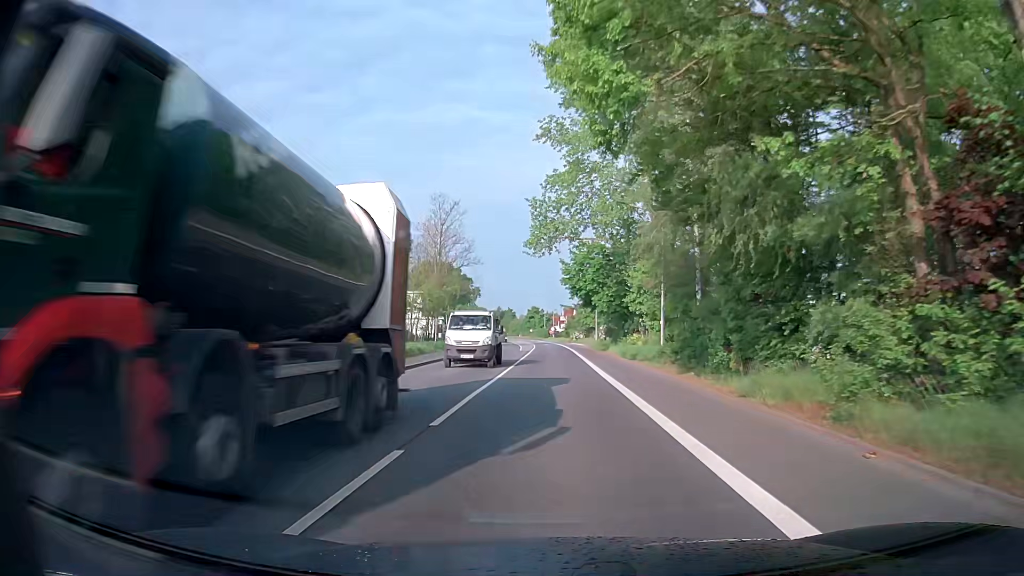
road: secondary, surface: asphalt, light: Day
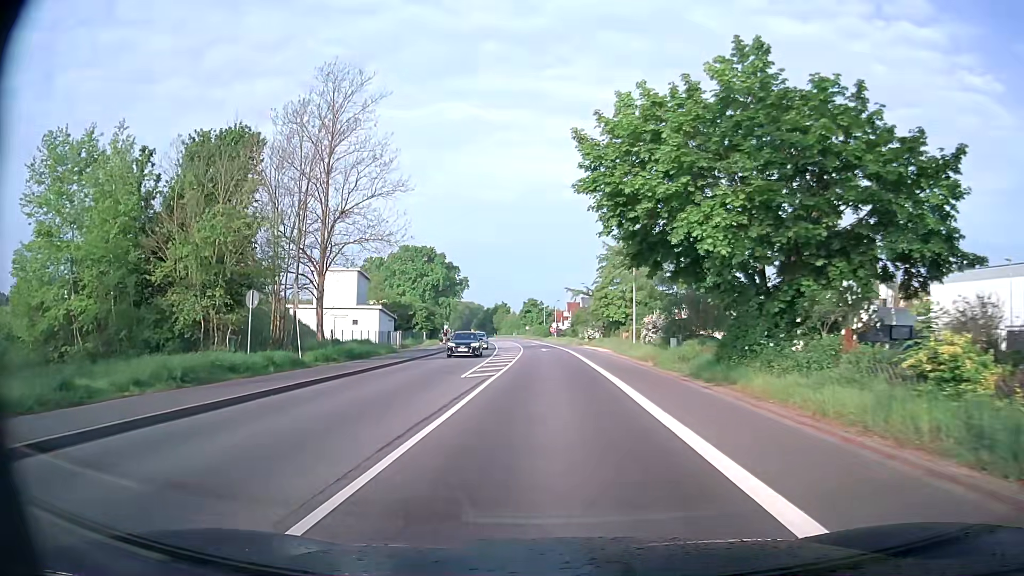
(+0.1, +36.9) m; -2°
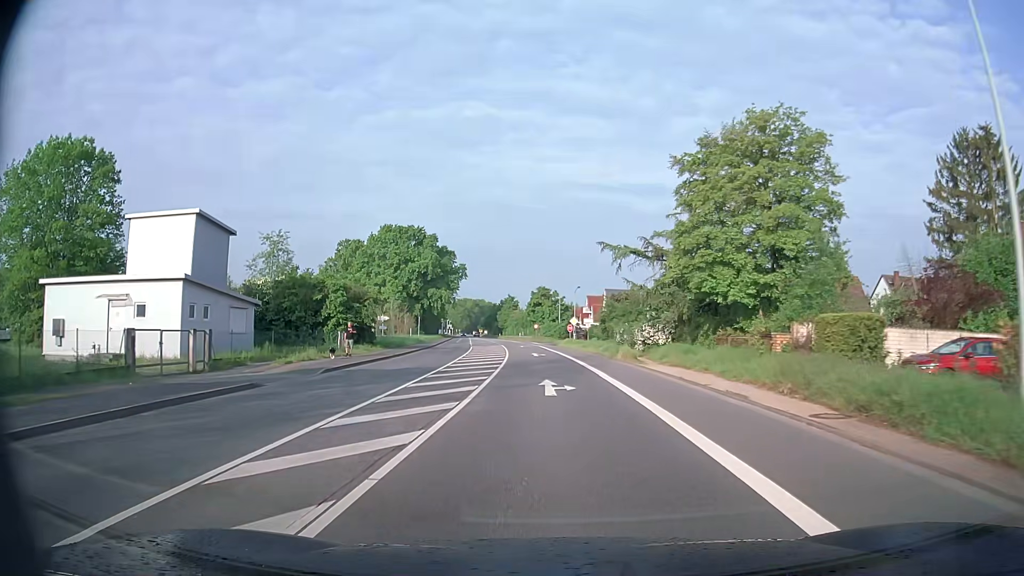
(+0.8, +37.0) m; +1°
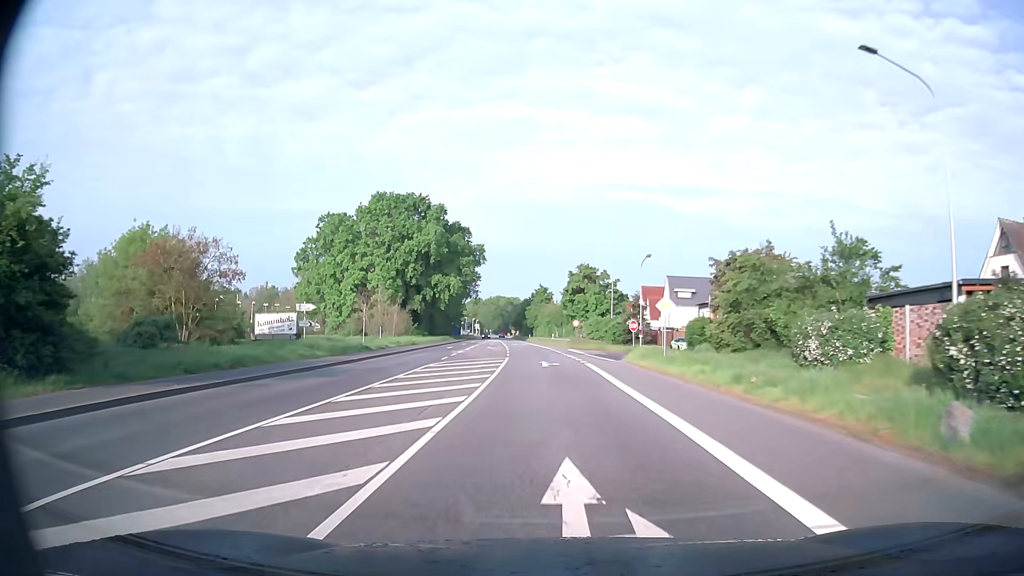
(-1.1, +37.2) m; -4°
(0, +10) (0, +20) (-1, +30) (-1, +40) (-2, +50) (-2, +60) (-3, +70) (-4, +80) (-5, +90) (-6, +100) m
